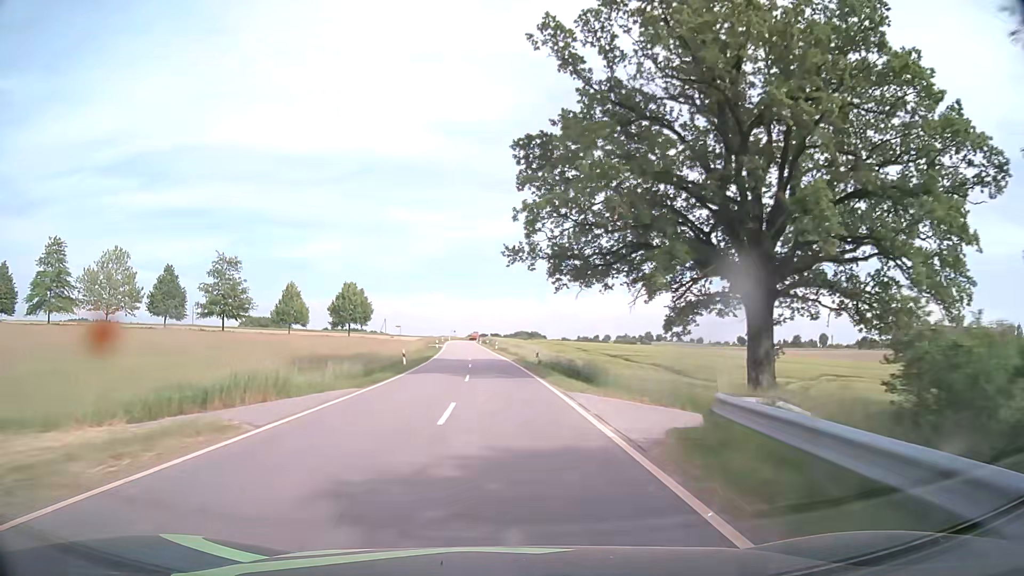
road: tertiary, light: Day
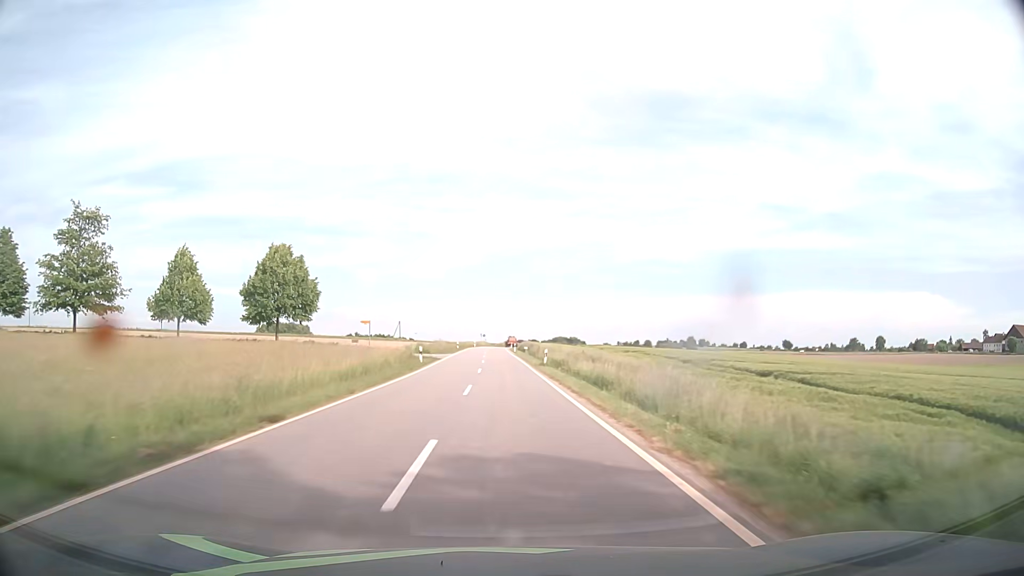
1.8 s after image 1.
(-1.3, +42.2) m; -3°
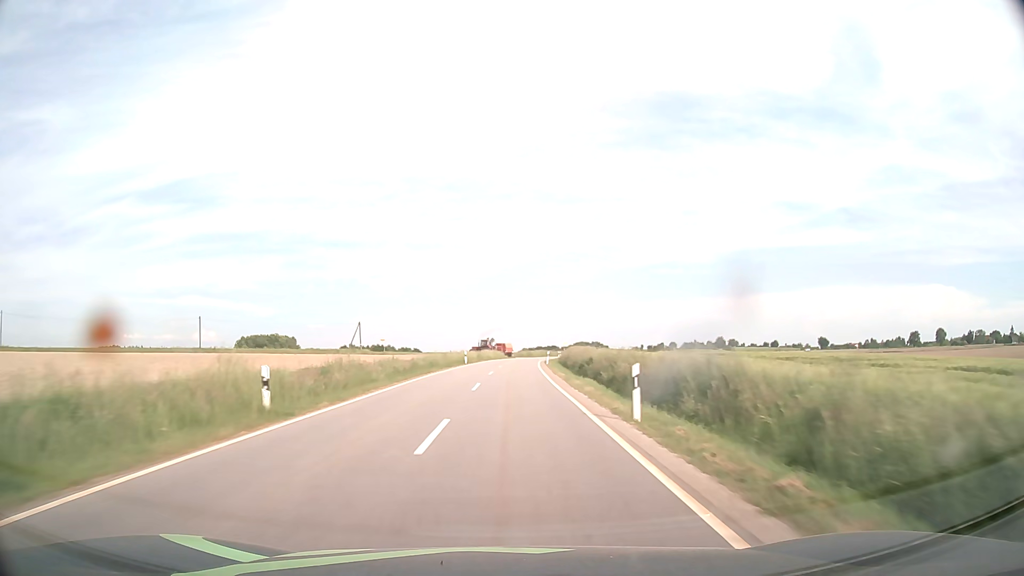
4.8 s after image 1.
(-1.1, +70.2) m; -2°
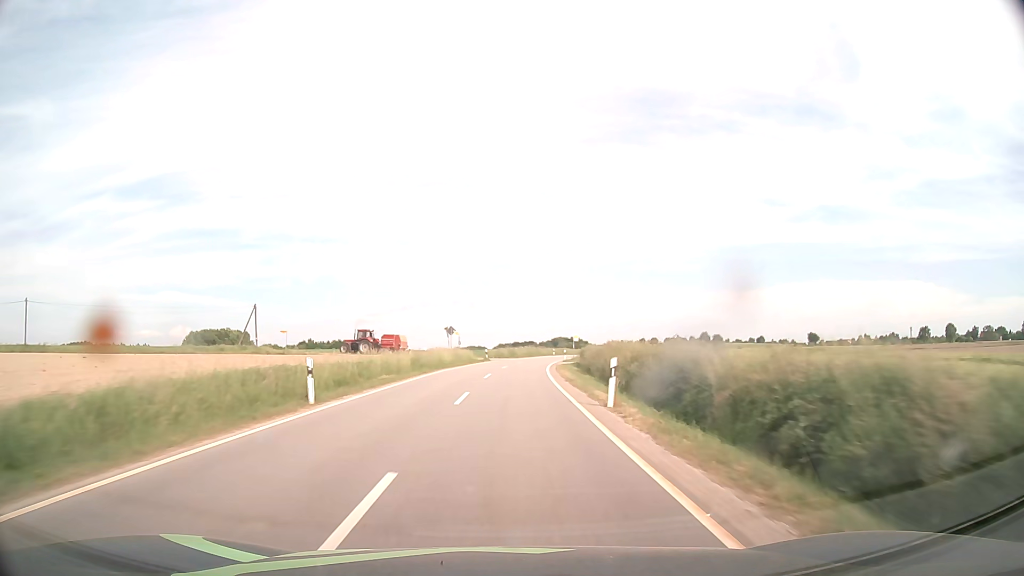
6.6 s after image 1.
(+0.6, +41.8) m; +2°
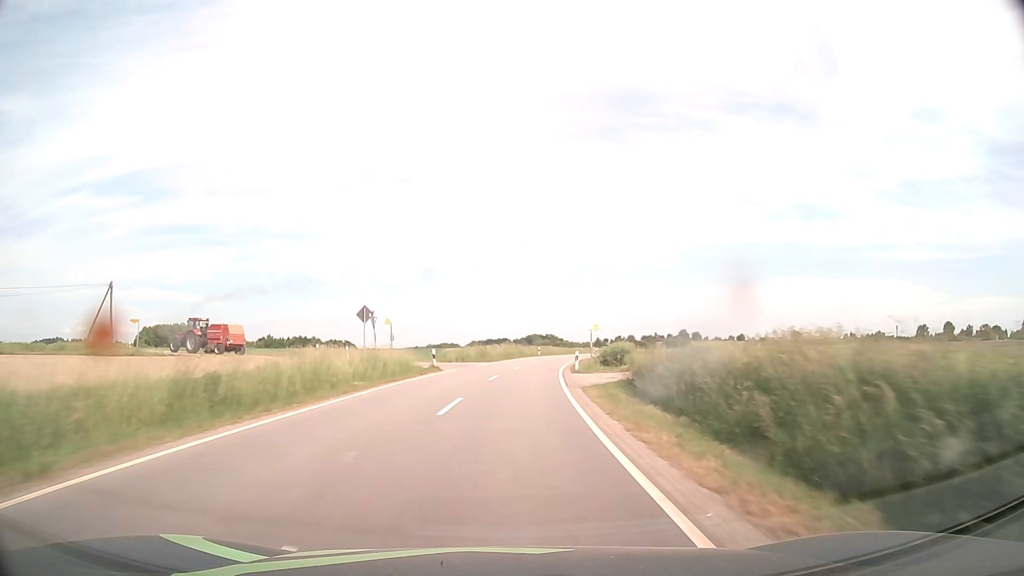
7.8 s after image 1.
(+0.5, +26.8) m; +2°
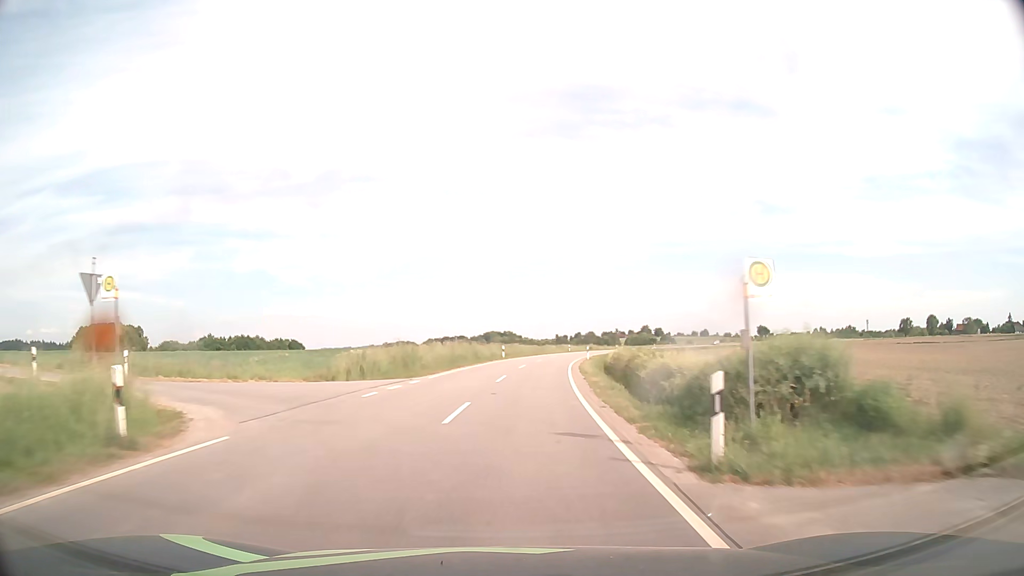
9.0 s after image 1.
(+0.7, +25.5) m; +3°
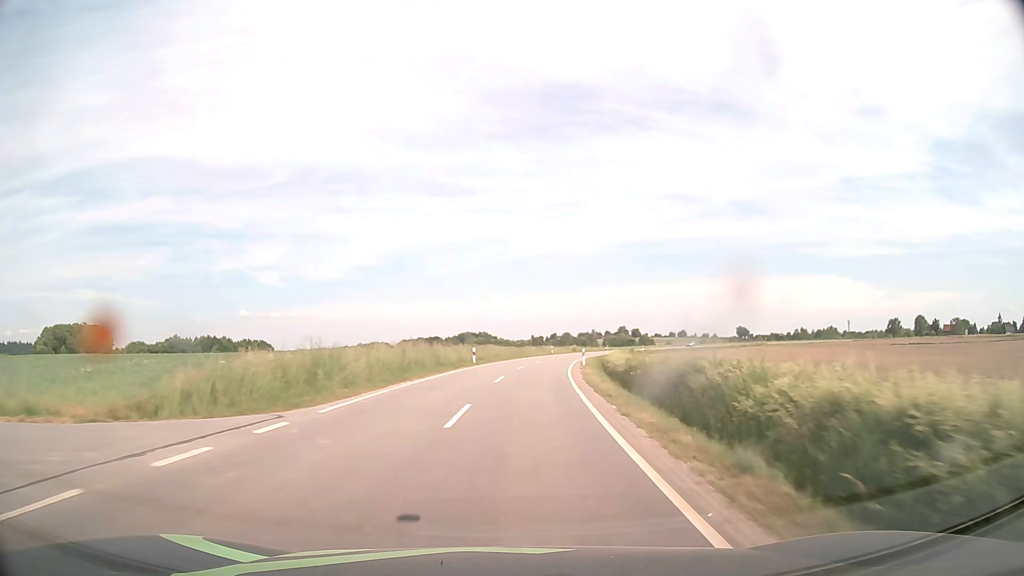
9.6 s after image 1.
(+0.2, +12.4) m; +2°
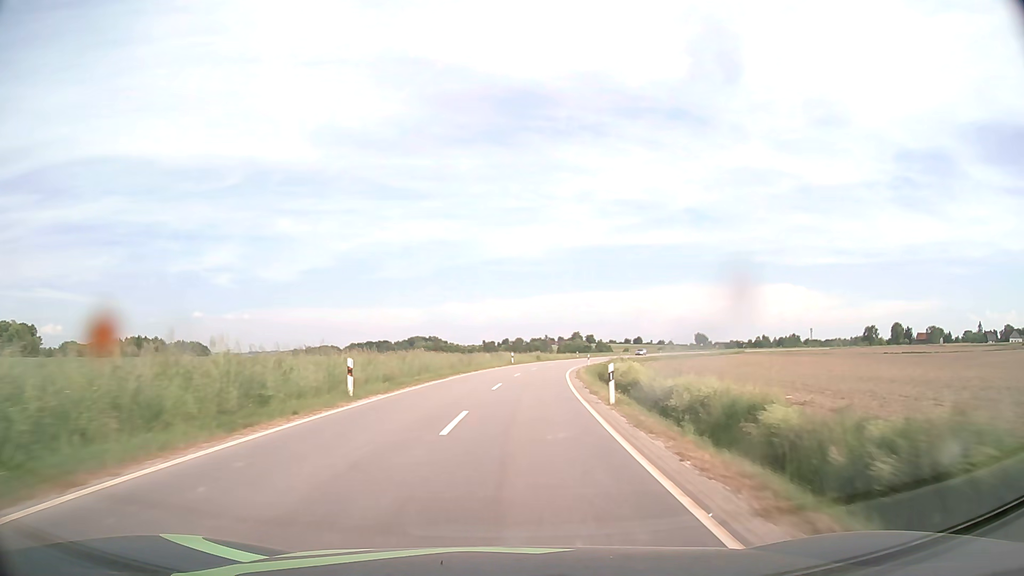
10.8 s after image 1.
(+0.8, +24.6) m; +4°
(0, +10) (+1, +20) (+1, +30) (+3, +40) (+4, +50) (+5, +60) (+7, +69) (+10, +79) (+12, +89) (+15, +99) m
